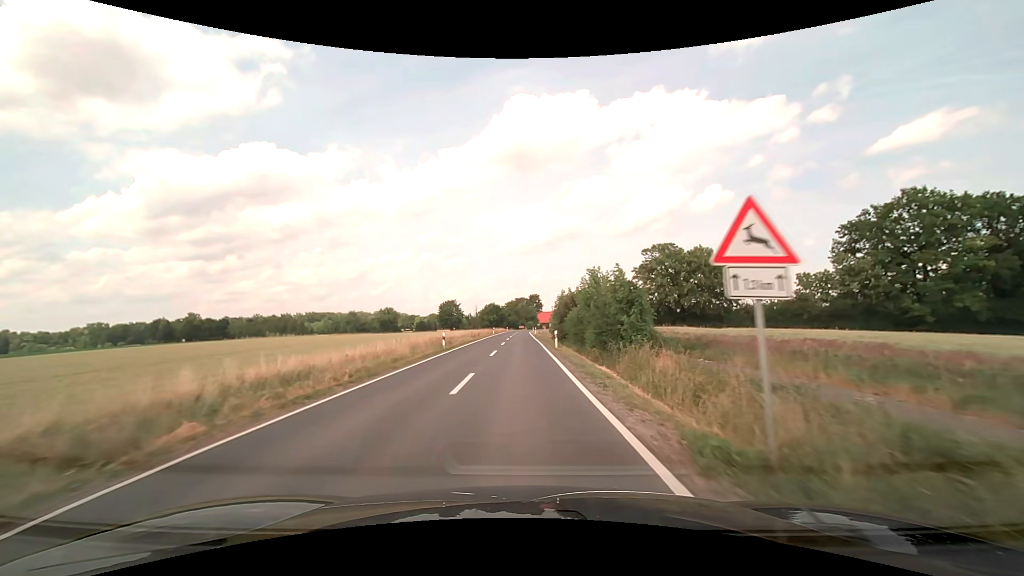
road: secondary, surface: asphalt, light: Day
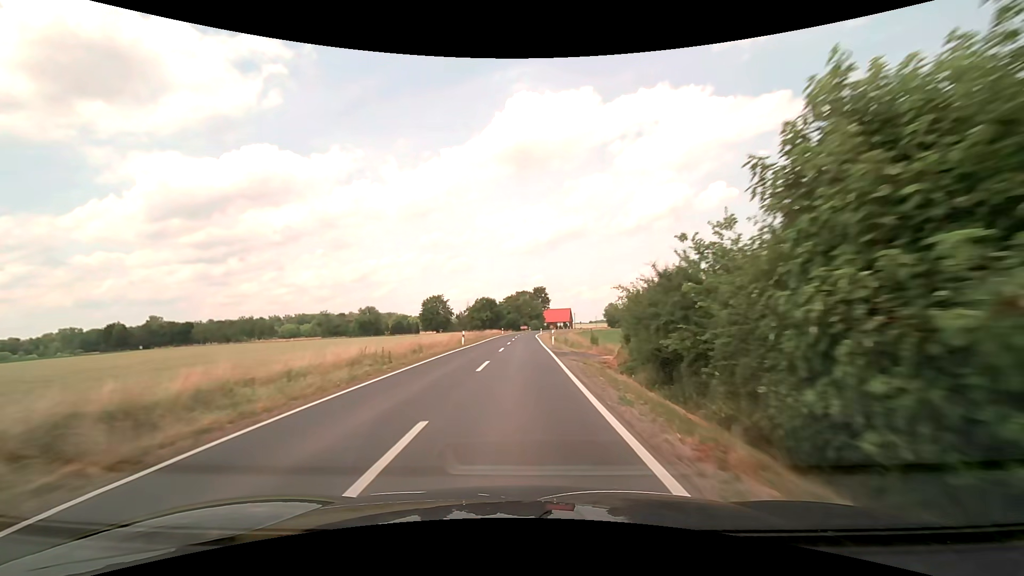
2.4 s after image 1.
(0.0, +42.9) m; 0°
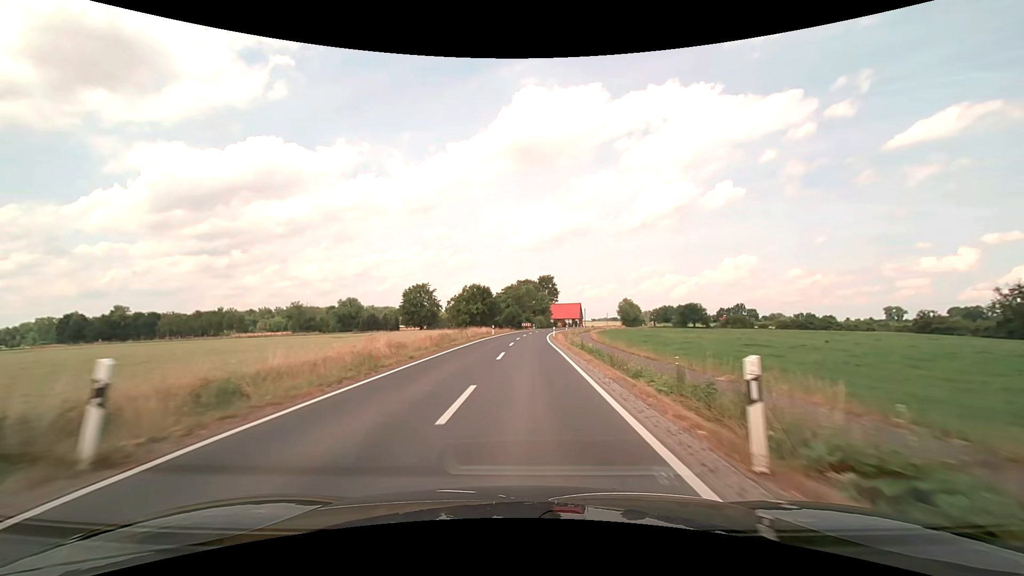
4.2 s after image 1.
(-0.2, +32.2) m; 0°
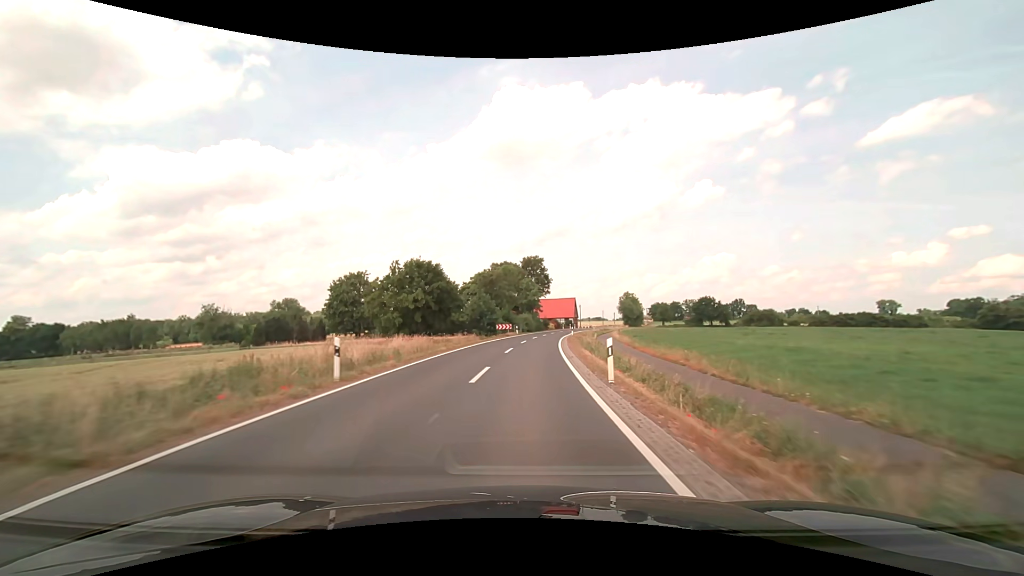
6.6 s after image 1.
(+0.7, +43.1) m; +2°
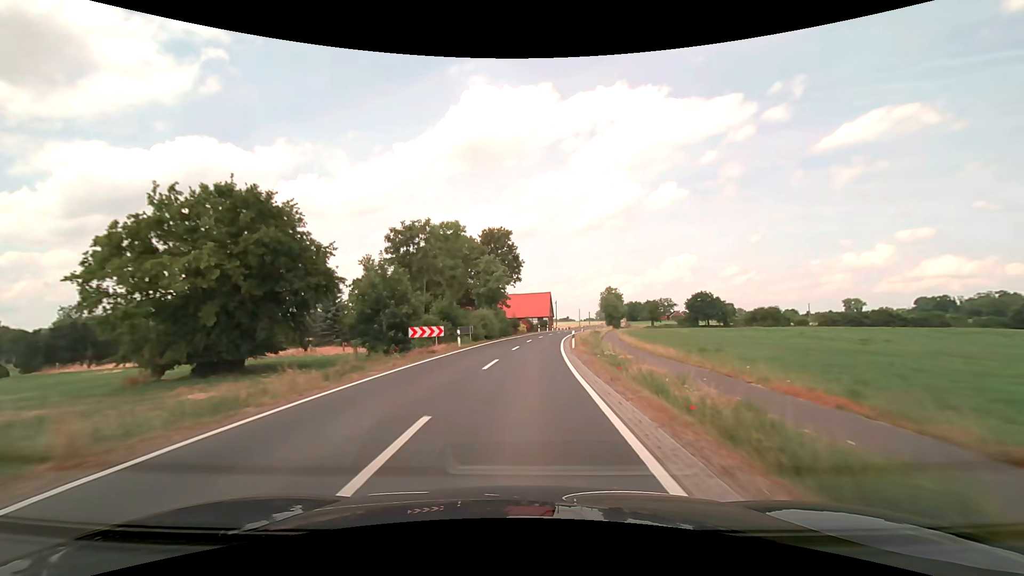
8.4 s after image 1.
(+1.0, +32.3) m; +4°
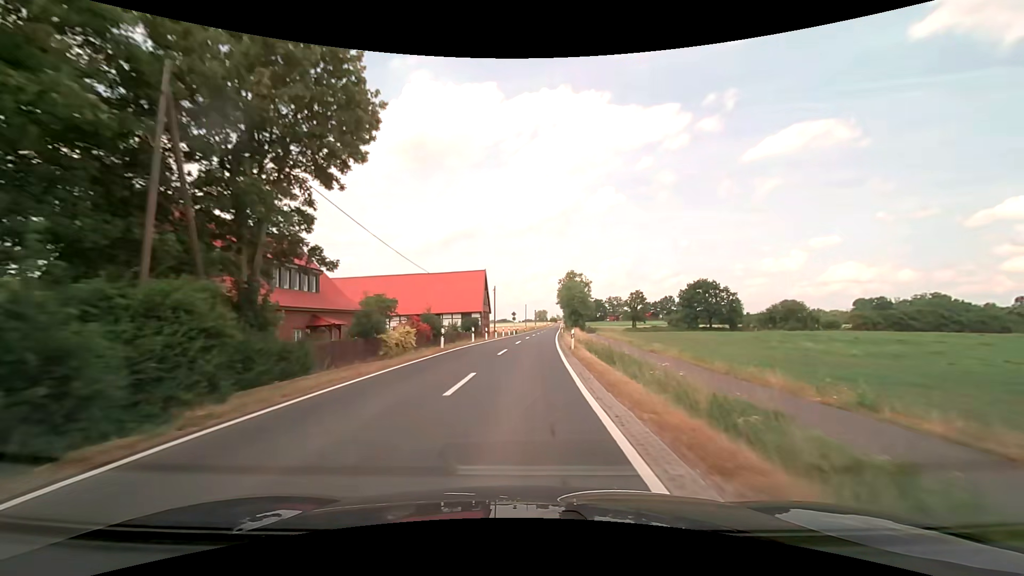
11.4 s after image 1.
(+3.3, +53.7) m; +7°
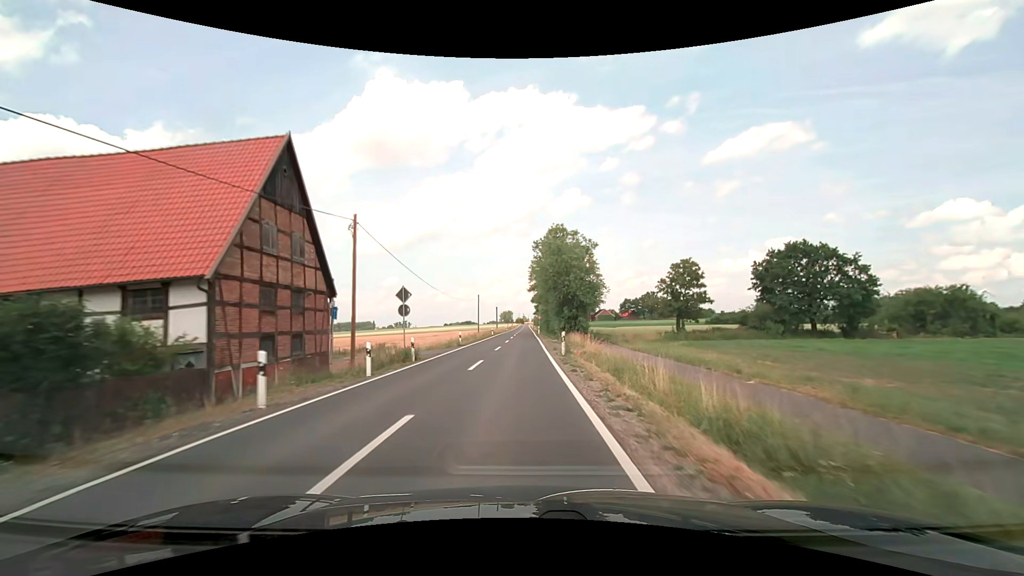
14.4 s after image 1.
(+2.5, +53.8) m; +4°
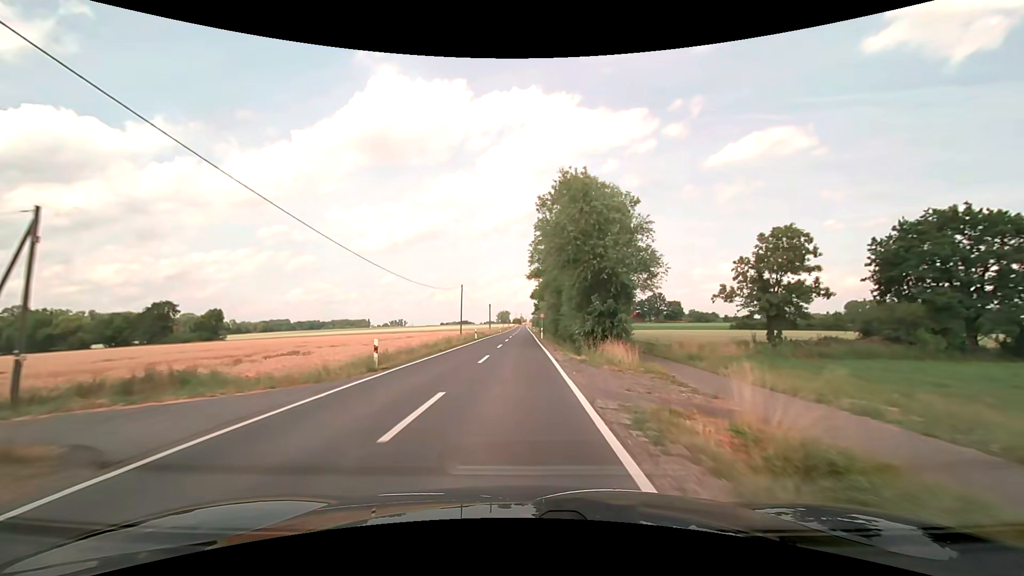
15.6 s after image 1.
(+0.1, +21.6) m; 0°
(0, +10) (0, +20) (0, +30) (0, +40) (0, +50) (0, +60) (0, +70) (0, +80) (0, +90) (0, +100) m
